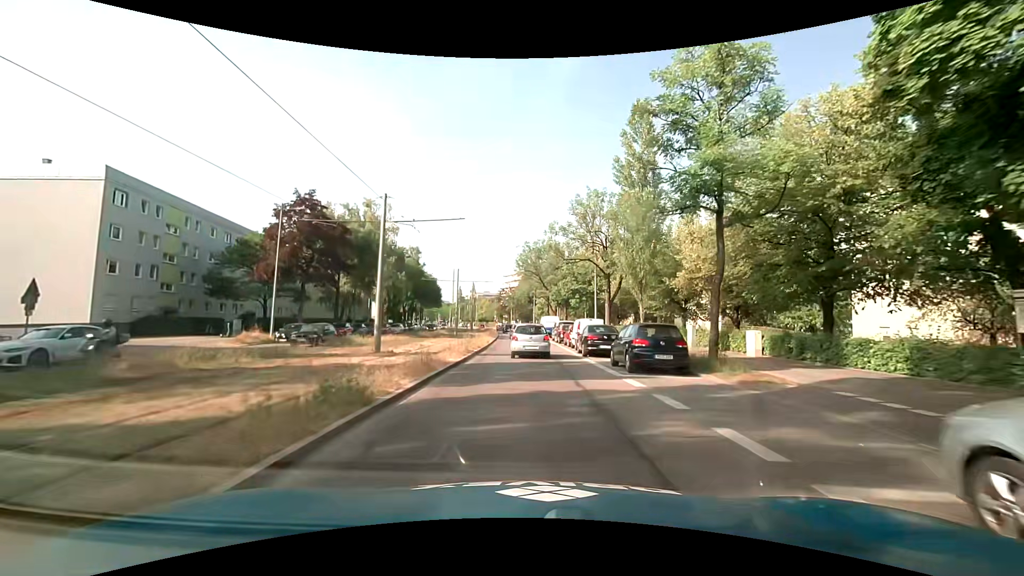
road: secondary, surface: asphalt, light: Day
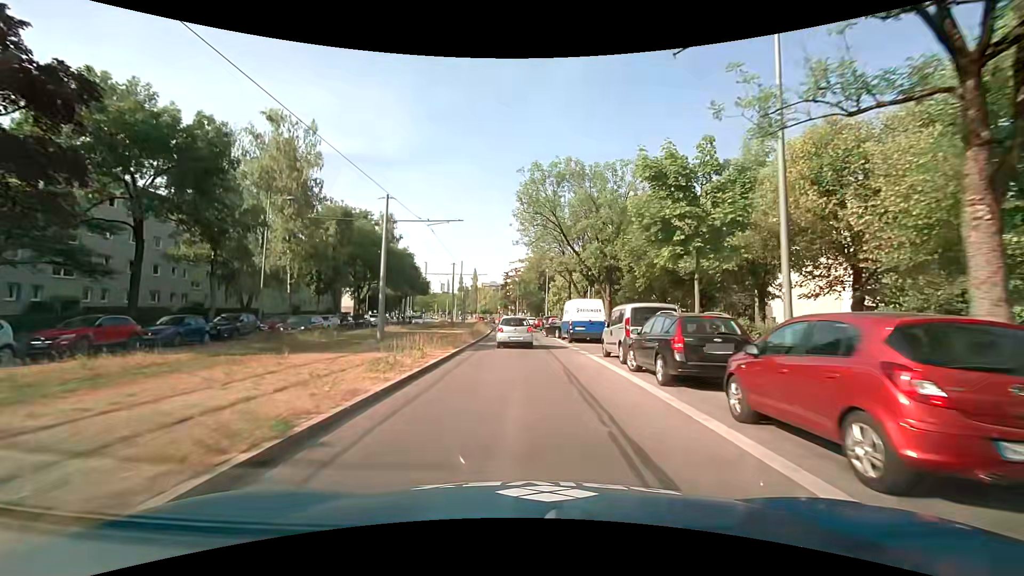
(-0.2, +28.7) m; -2°
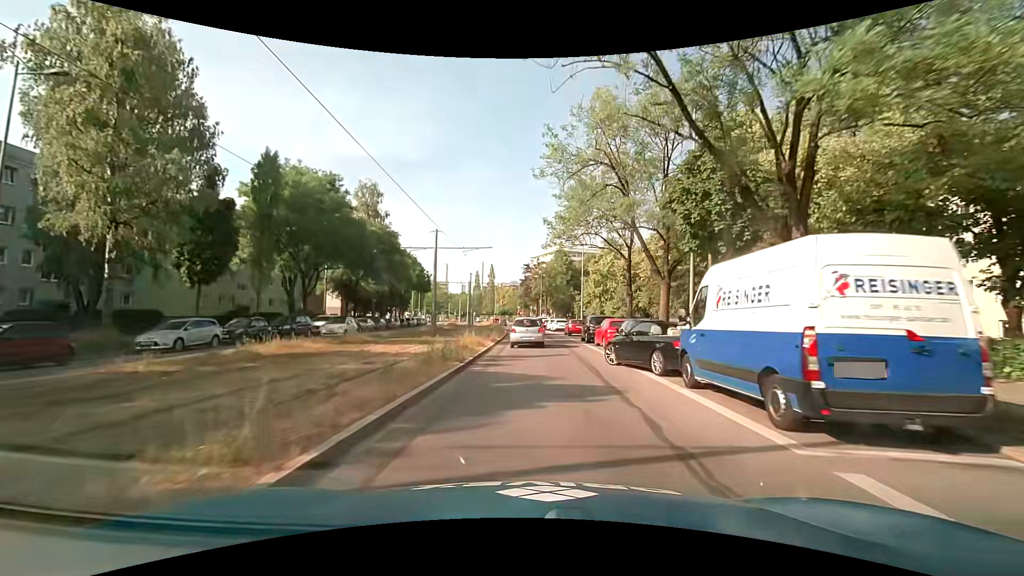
(-0.5, +21.5) m; -2°
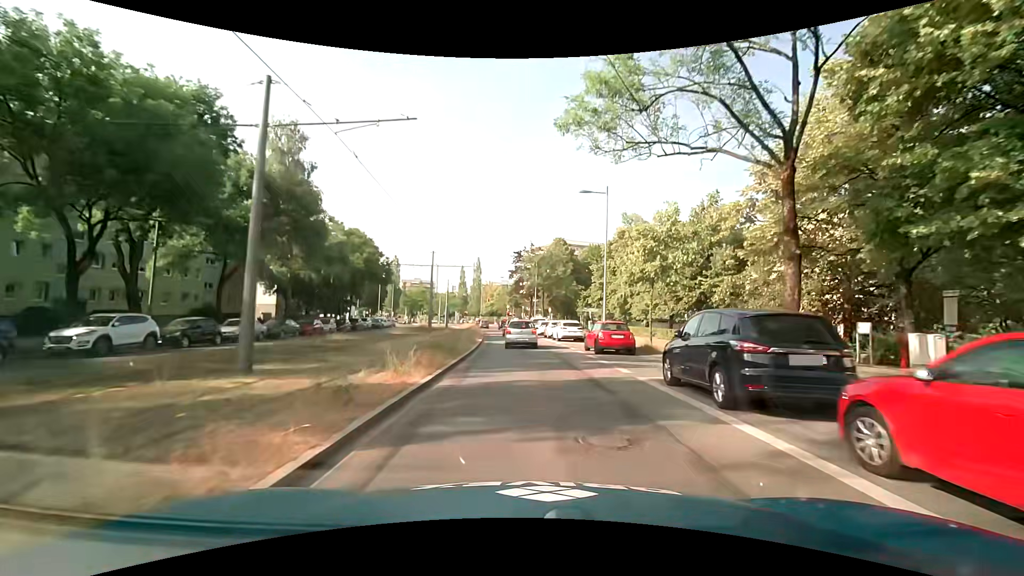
(+0.1, +20.8) m; +1°
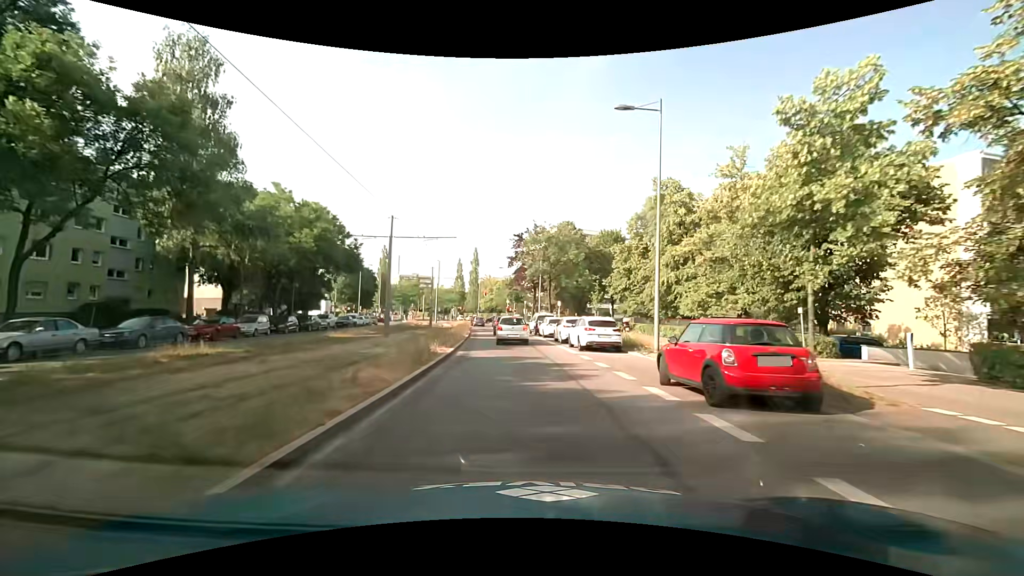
(0.0, +13.2) m; -1°
